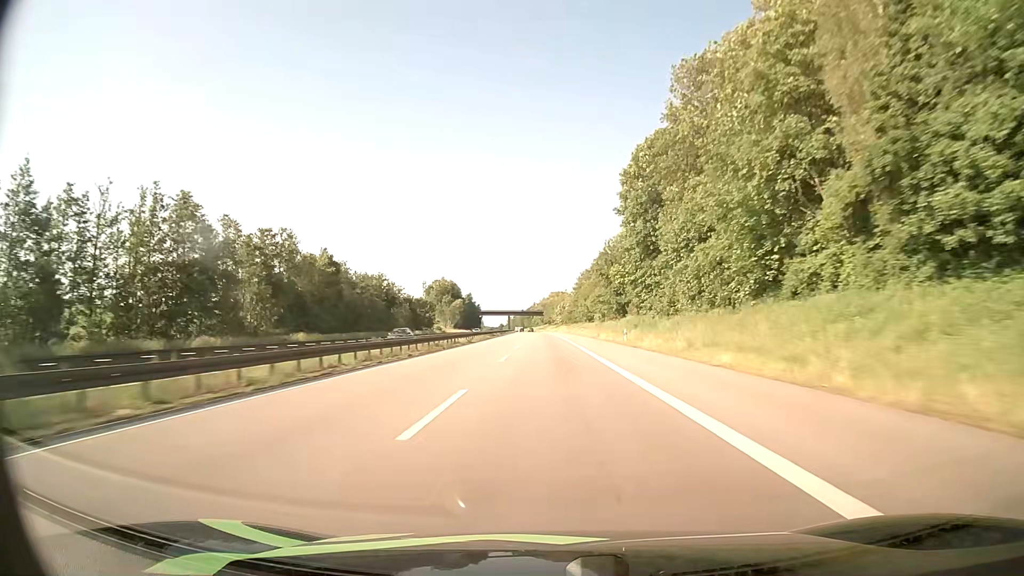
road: motorway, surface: asphalt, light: Day
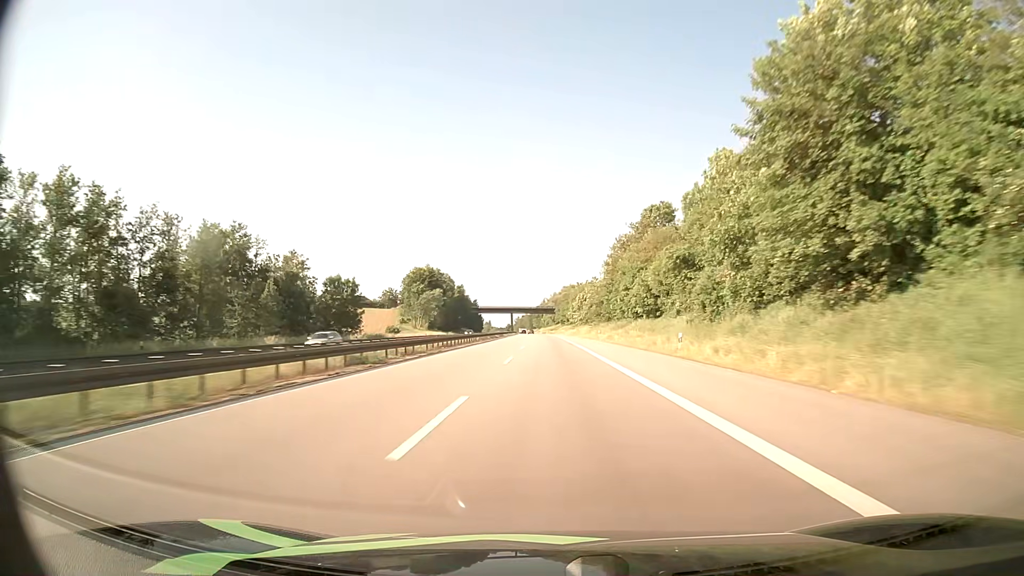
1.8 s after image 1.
(-0.7, +72.0) m; -1°
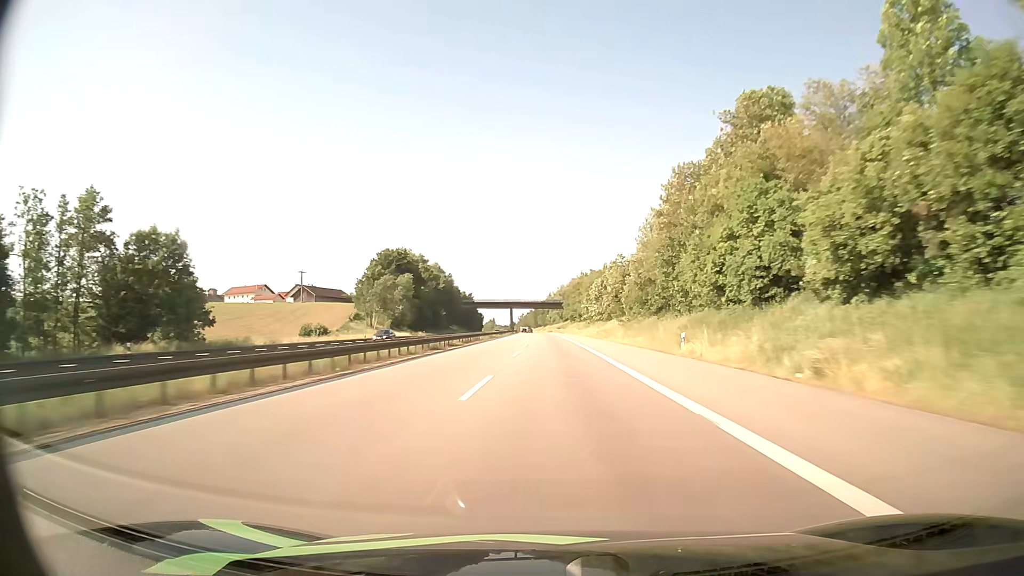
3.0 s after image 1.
(-0.1, +47.7) m; -1°
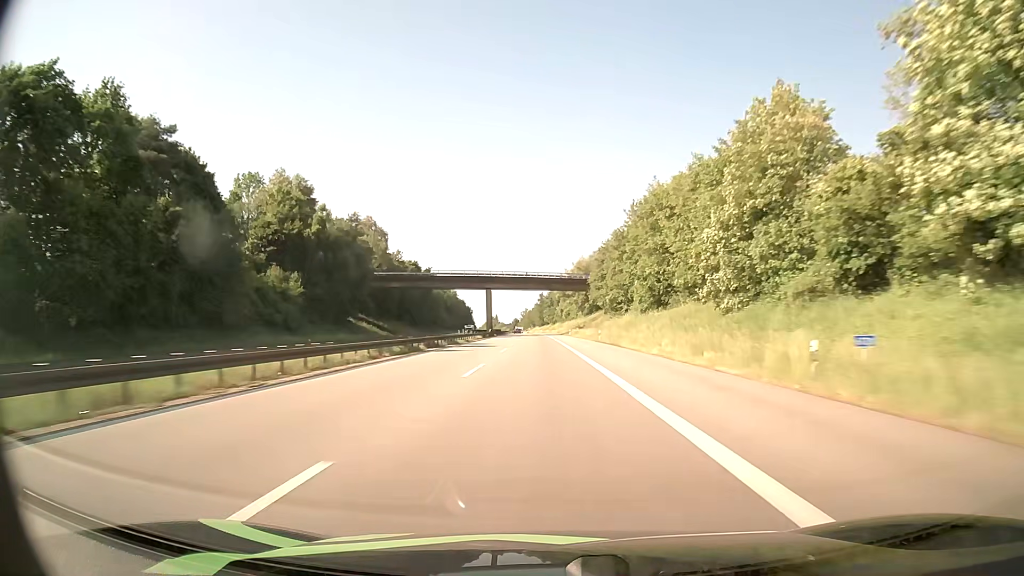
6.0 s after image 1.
(-0.4, +118.5) m; -1°
(0, +10) (0, +20) (0, +30) (0, +40) (0, +50) (0, +60) (-1, +70) (-1, +80) (-1, +90) (-1, +100) m
